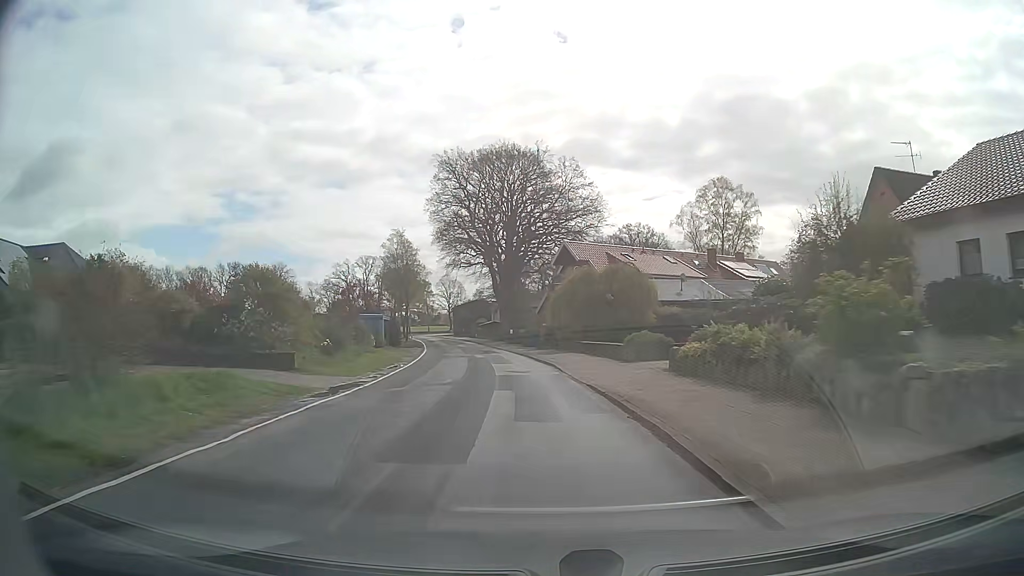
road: secondary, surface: asphalt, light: Day
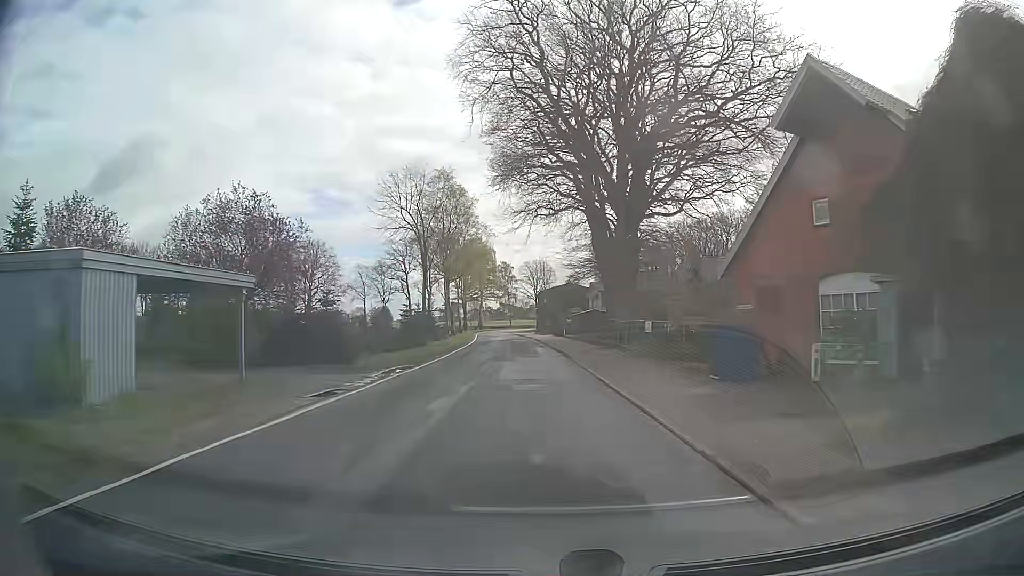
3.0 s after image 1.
(-3.3, +41.2) m; -8°
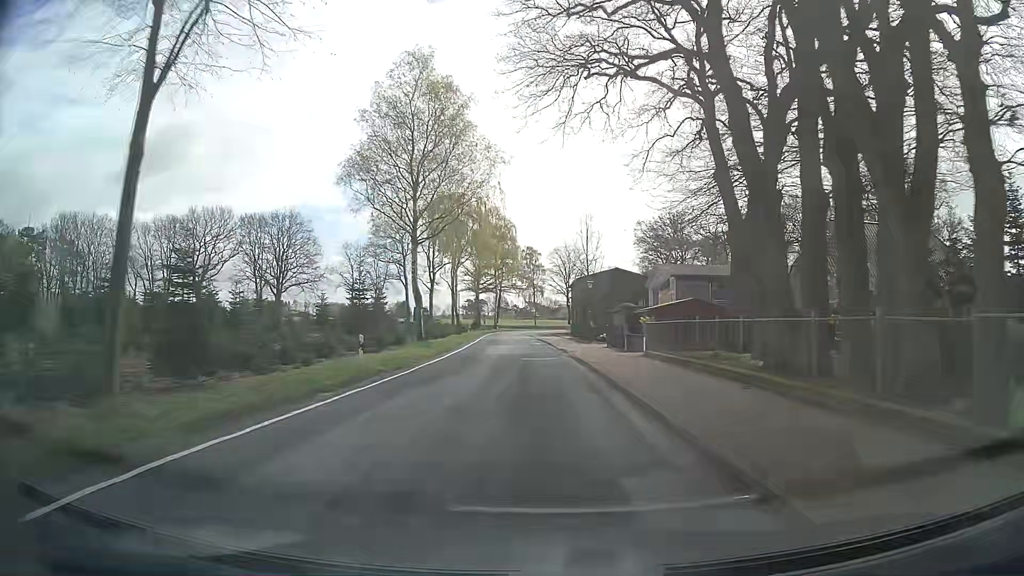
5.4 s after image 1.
(-0.8, +33.5) m; -2°
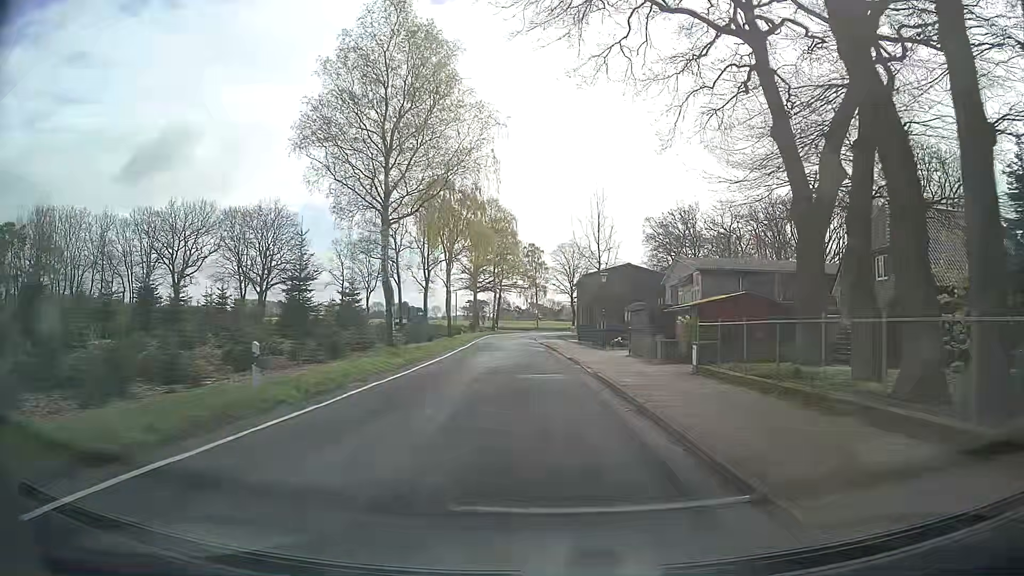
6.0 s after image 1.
(-0.1, +8.3) m; -1°
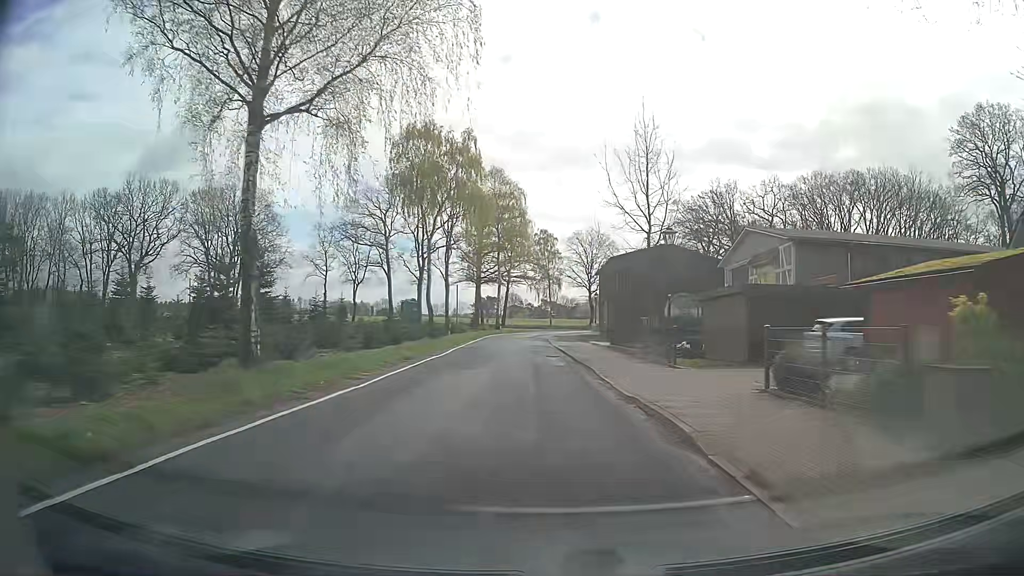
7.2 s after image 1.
(-0.1, +16.5) m; 0°
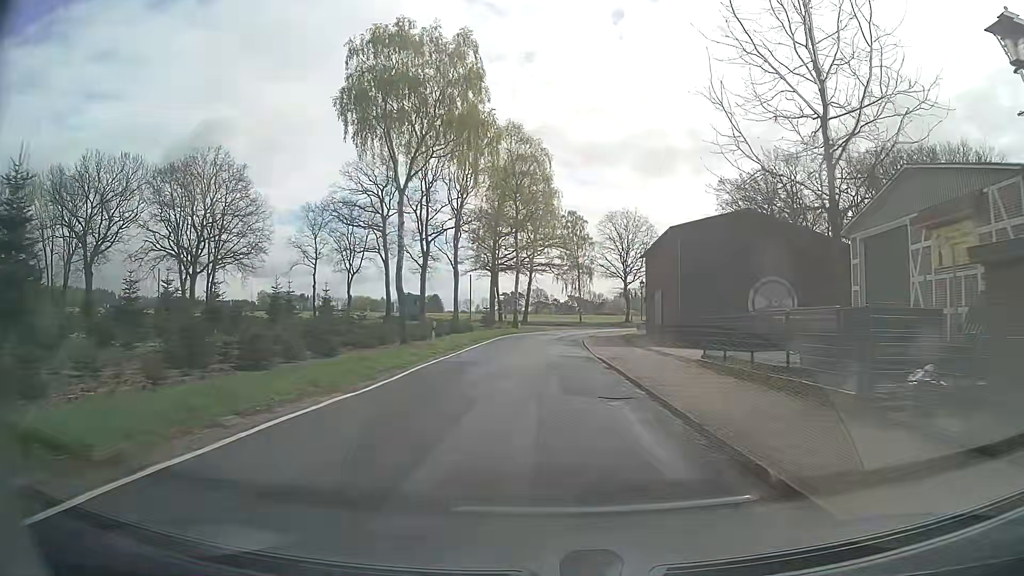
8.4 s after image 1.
(-0.4, +16.4) m; -2°
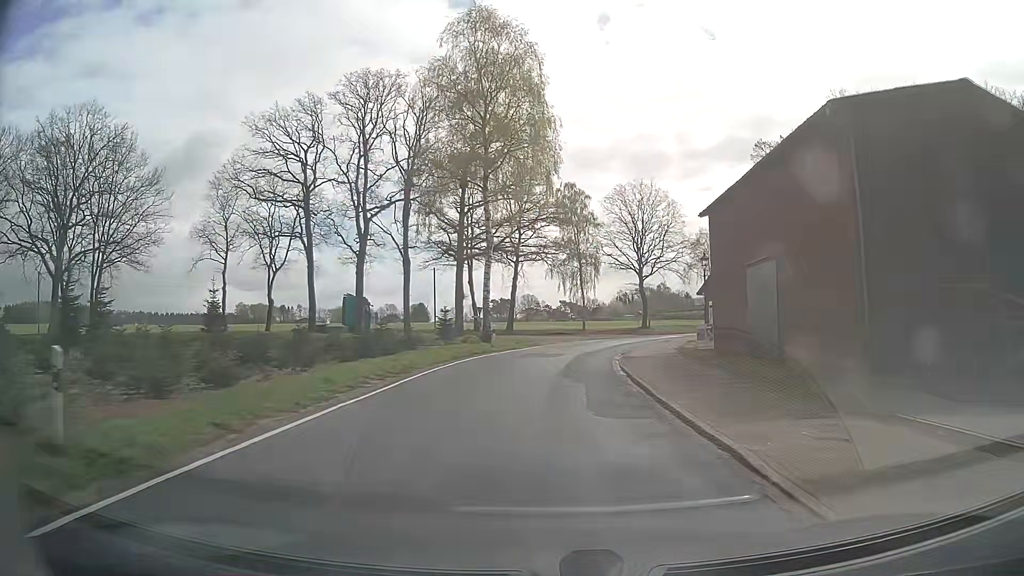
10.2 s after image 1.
(-0.2, +24.7) m; +1°
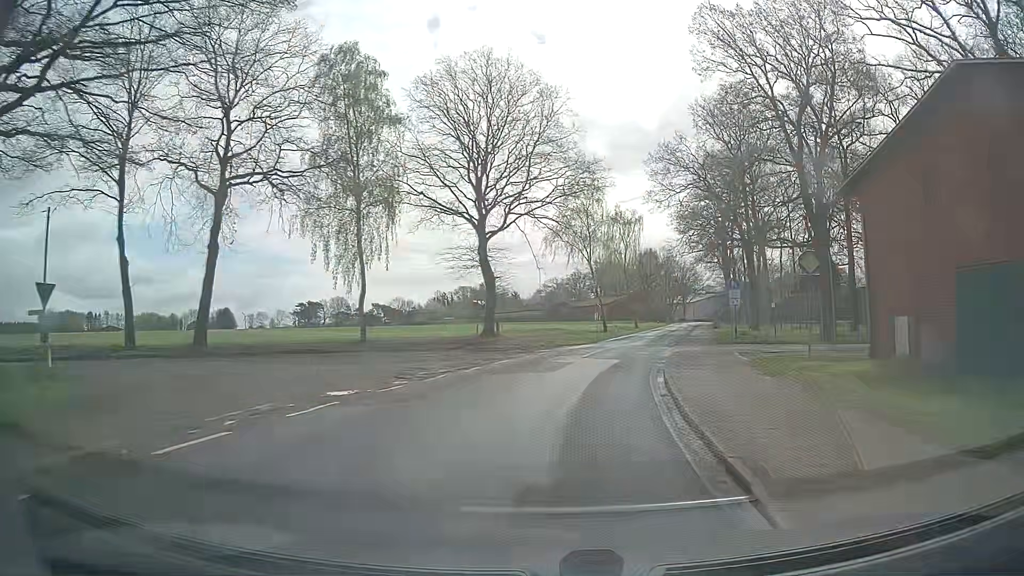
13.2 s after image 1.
(+3.4, +40.1) m; +14°
(0, +10) (+2, +20) (+4, +30) (+6, +39) (+9, +49) (+11, +59) (+13, +69) (+16, +78) (+18, +88) (+20, +98) m
